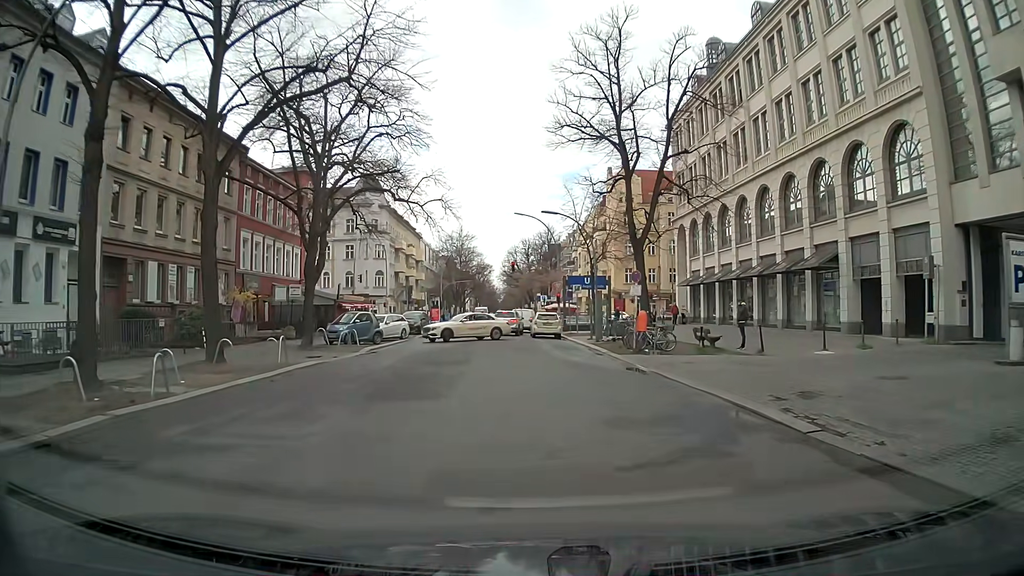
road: residential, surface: asphalt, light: Day
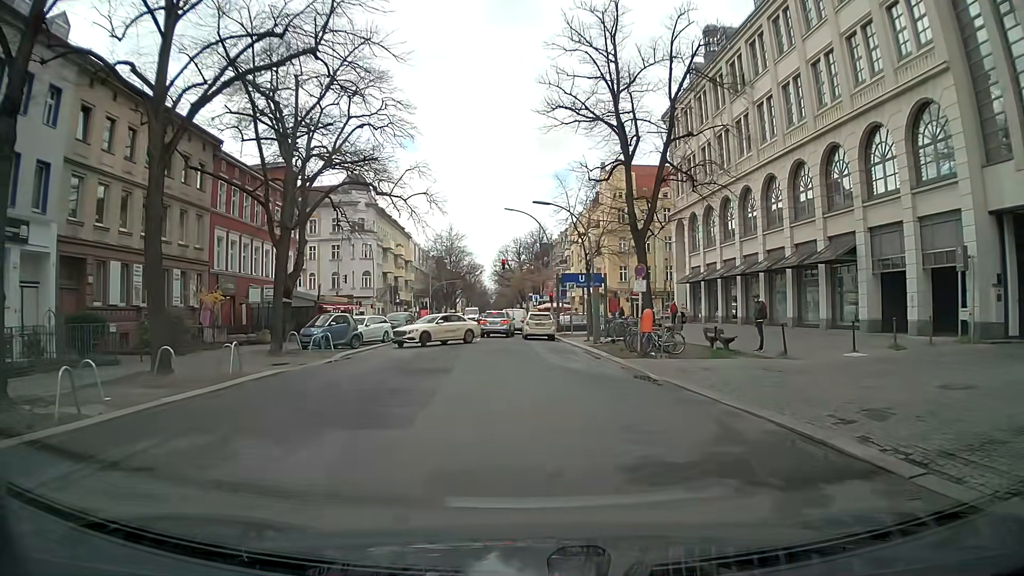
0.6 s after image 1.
(0.0, +2.7) m; -1°
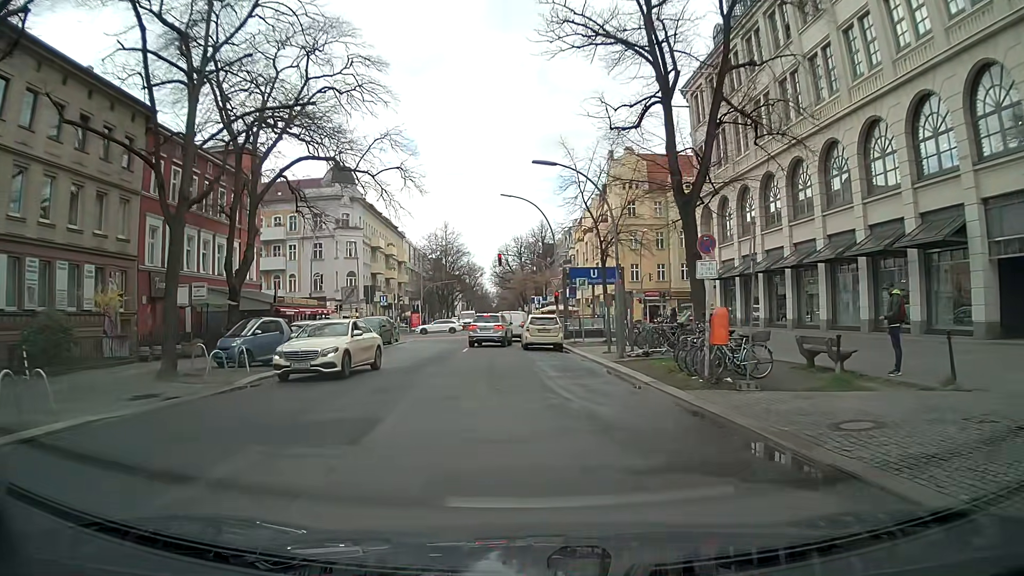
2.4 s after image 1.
(+0.1, +8.4) m; -1°
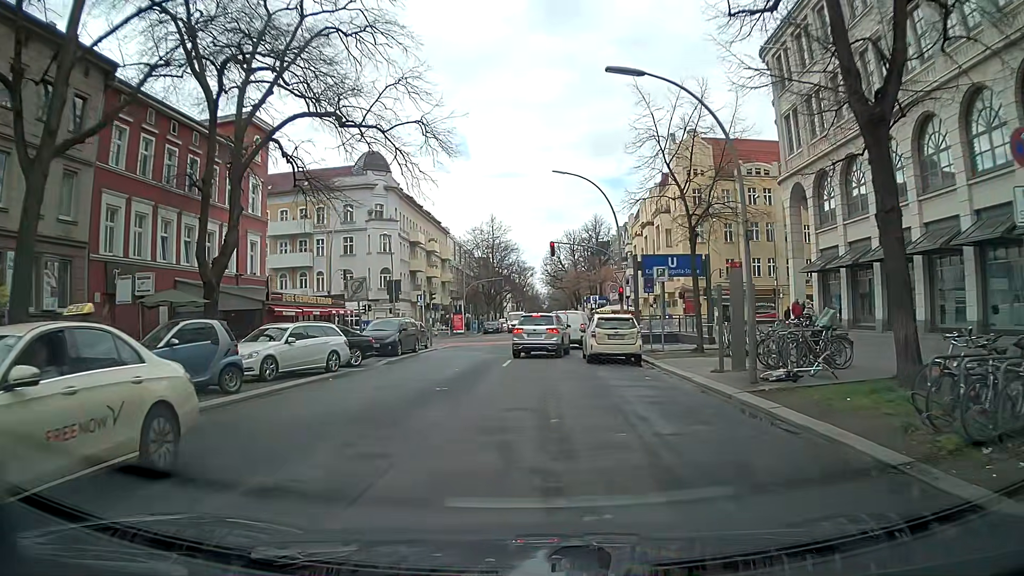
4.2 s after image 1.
(-0.3, +8.2) m; -3°
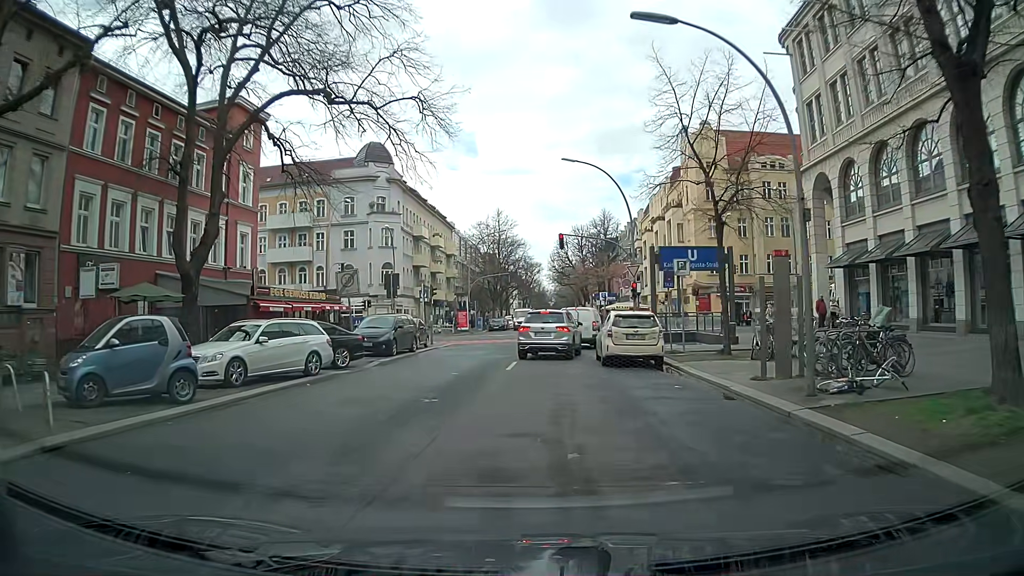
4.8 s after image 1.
(0.0, +2.5) m; -1°
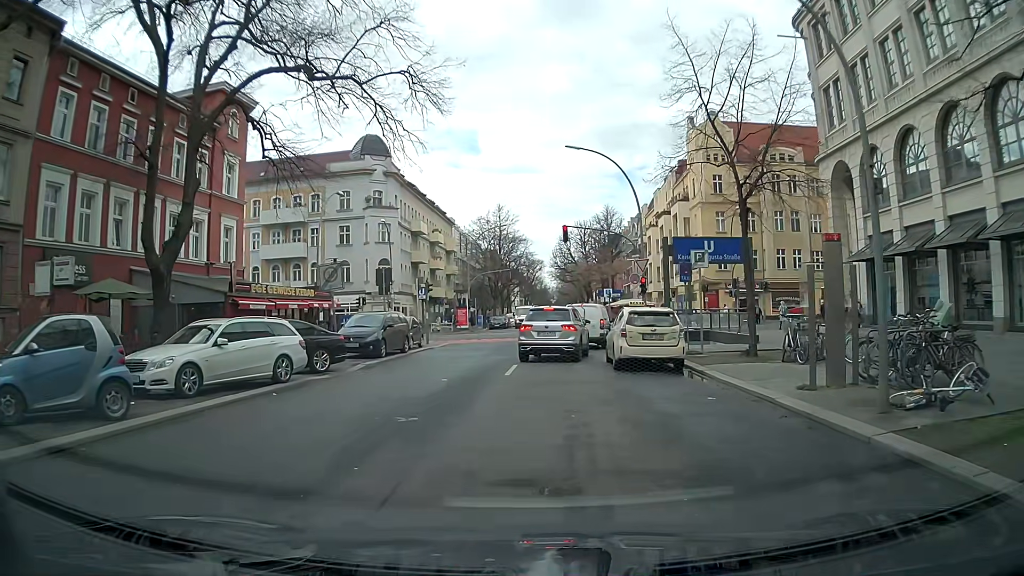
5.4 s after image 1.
(0.0, +2.3) m; +1°
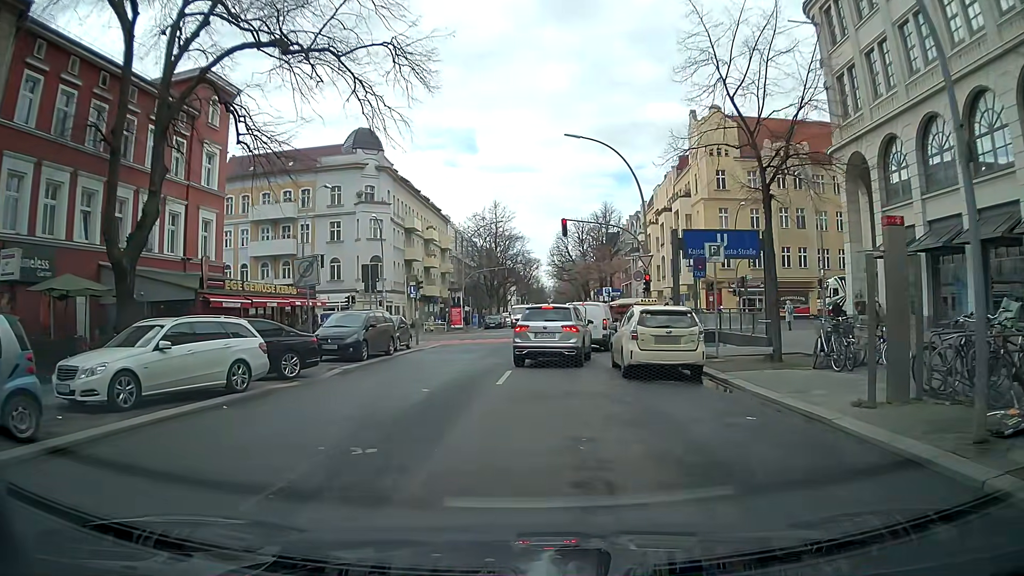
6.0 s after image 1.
(0.0, +2.2) m; -1°
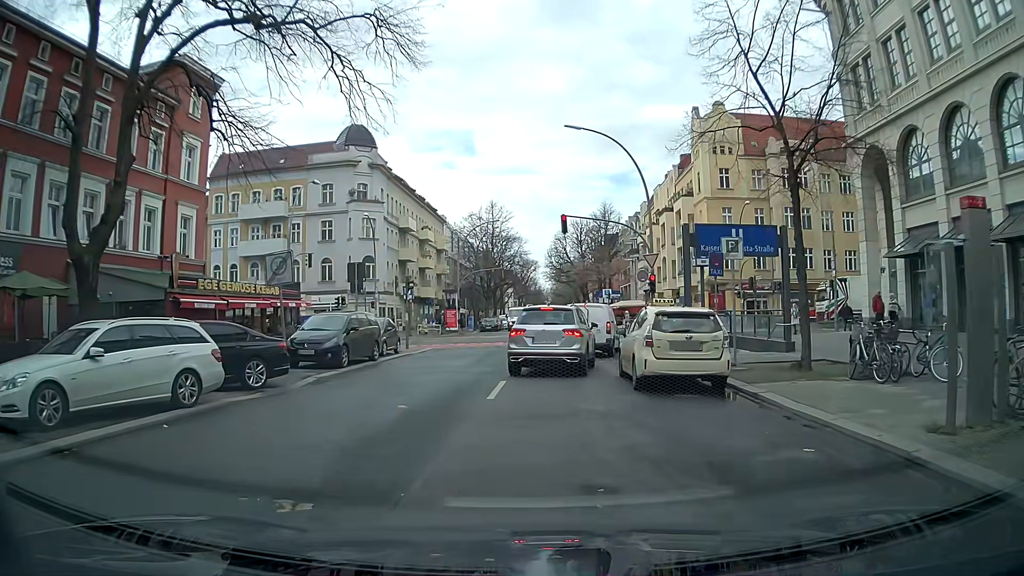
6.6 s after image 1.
(0.0, +2.0) m; 0°
